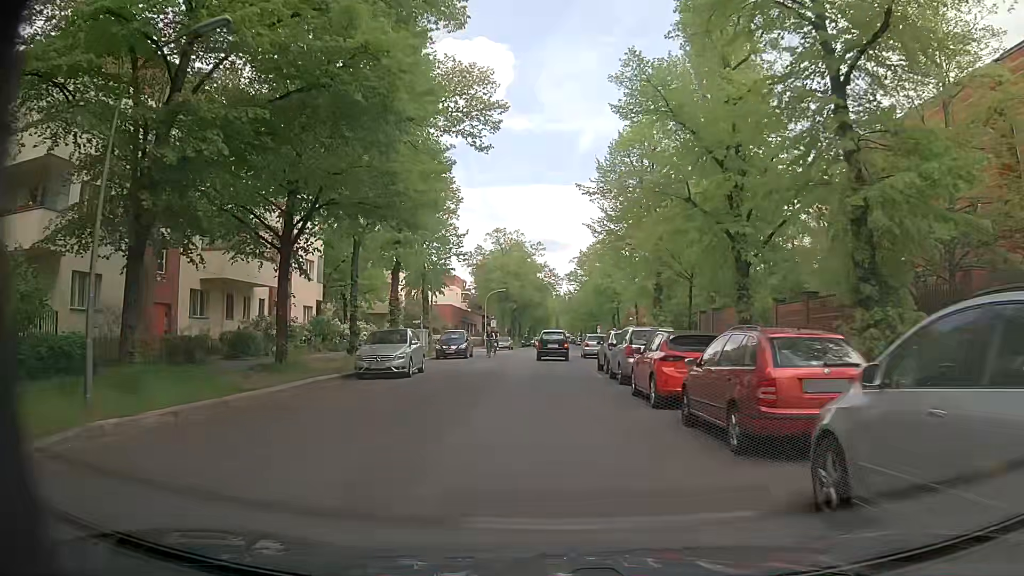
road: residential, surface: asphalt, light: Day
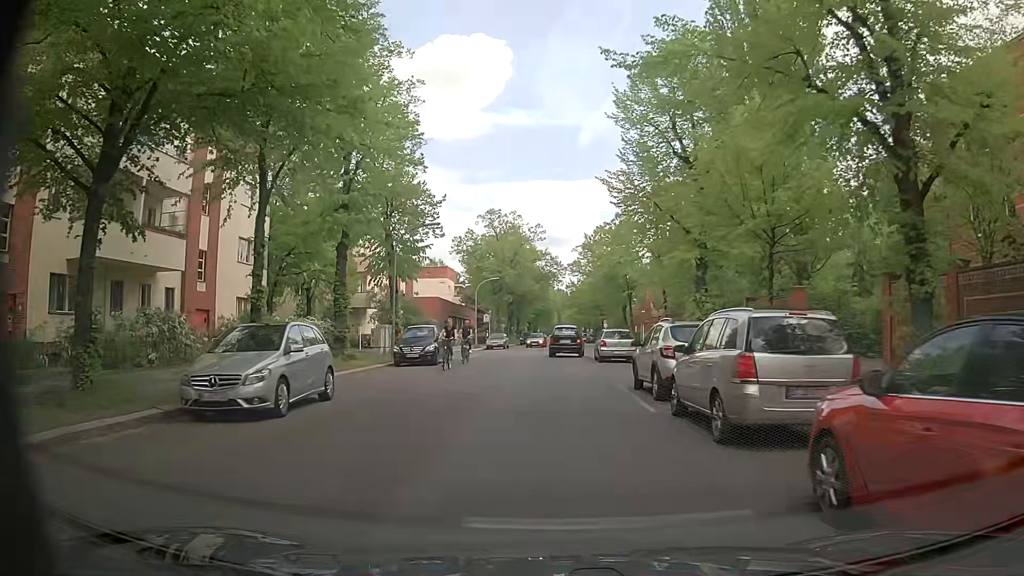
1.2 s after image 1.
(0.0, +10.6) m; -1°
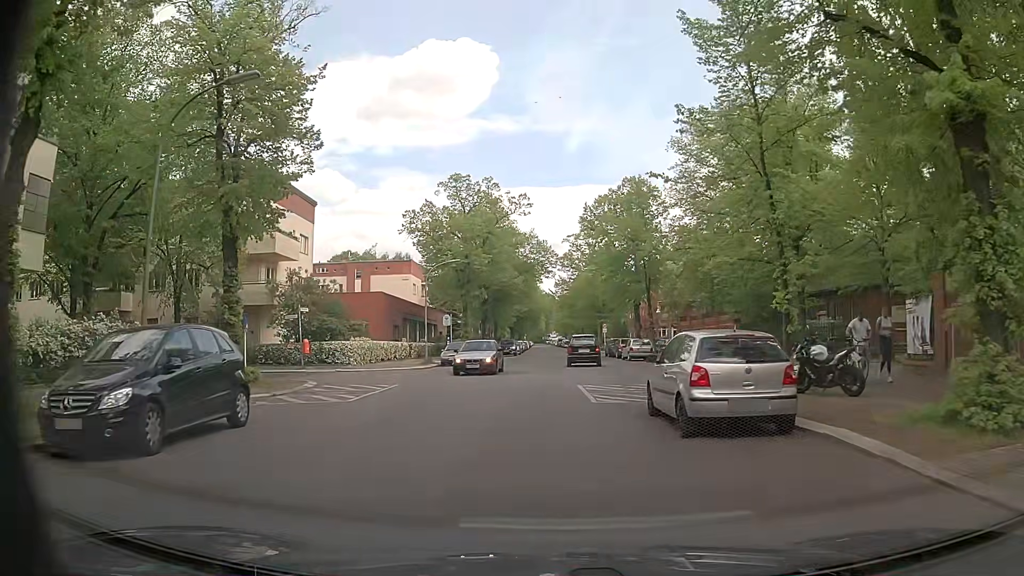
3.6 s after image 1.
(+0.6, +19.5) m; +2°
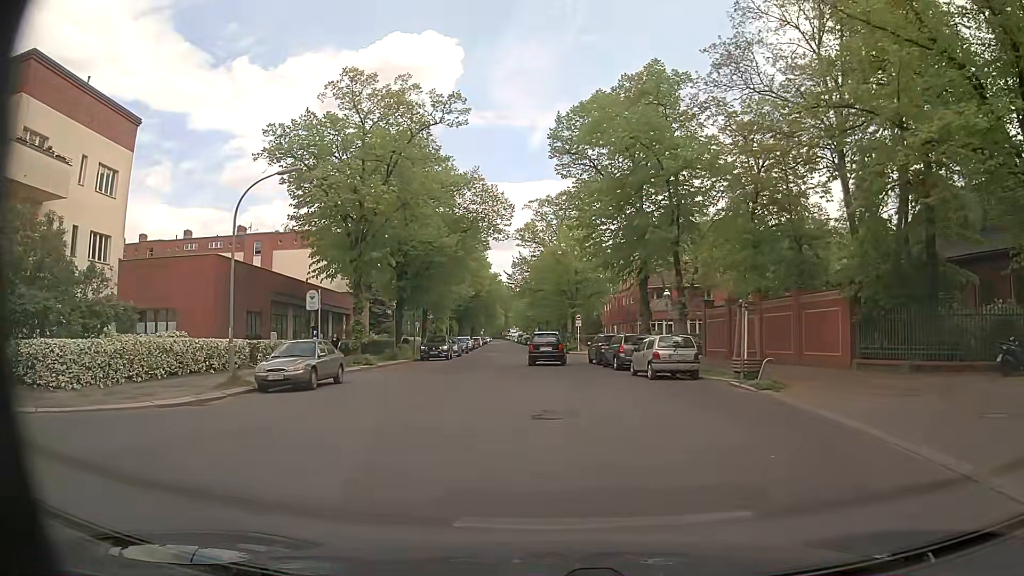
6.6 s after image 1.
(+0.6, +21.9) m; +4°
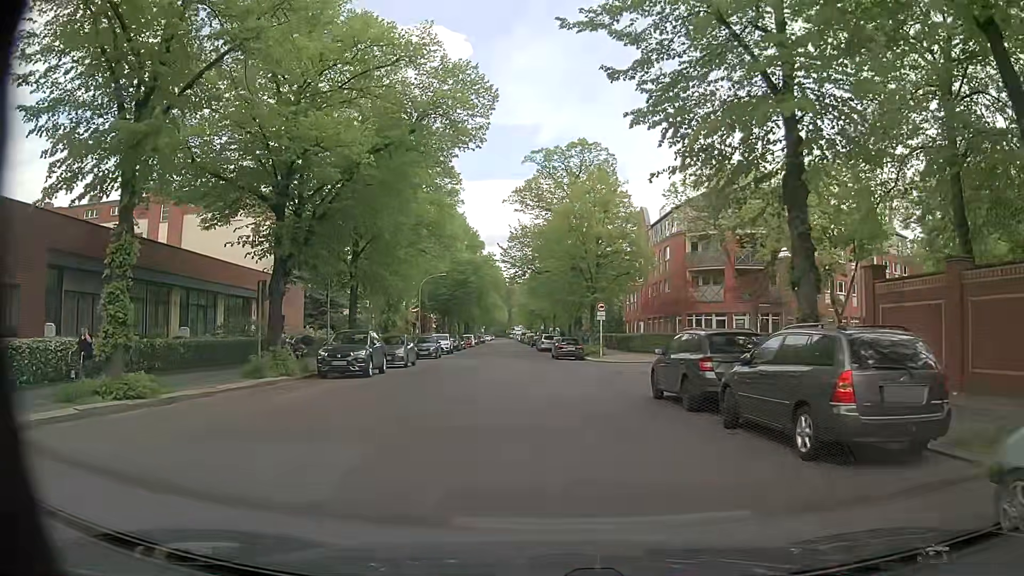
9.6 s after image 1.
(-0.3, +19.9) m; -1°
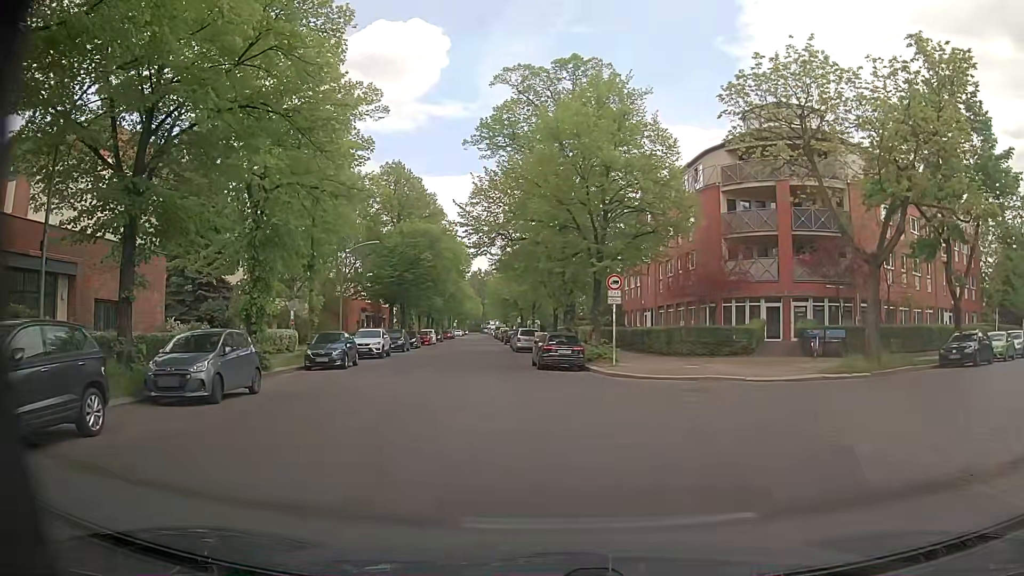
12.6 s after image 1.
(-0.3, +16.4) m; +1°
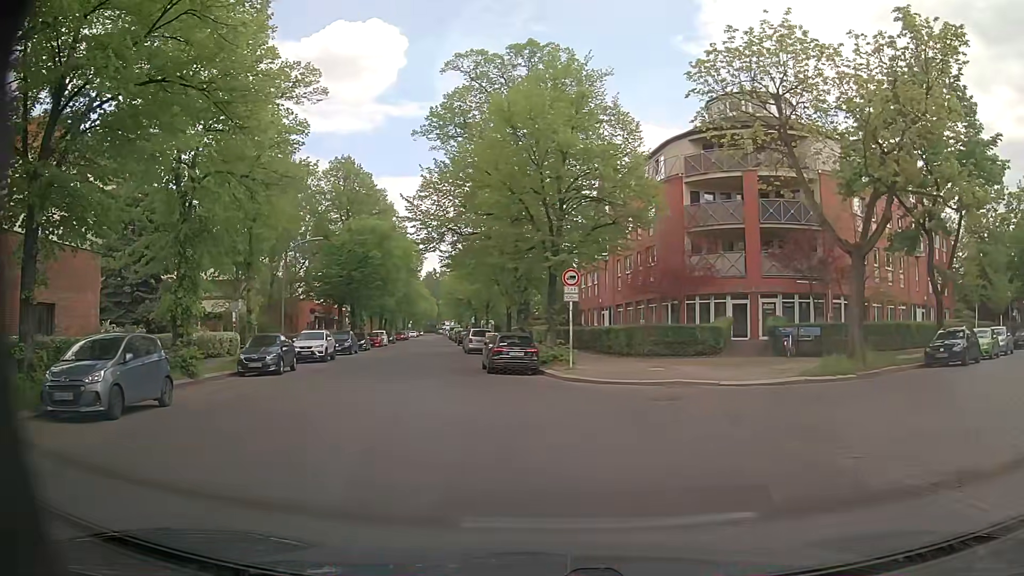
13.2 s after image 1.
(+0.1, +2.1) m; +3°
